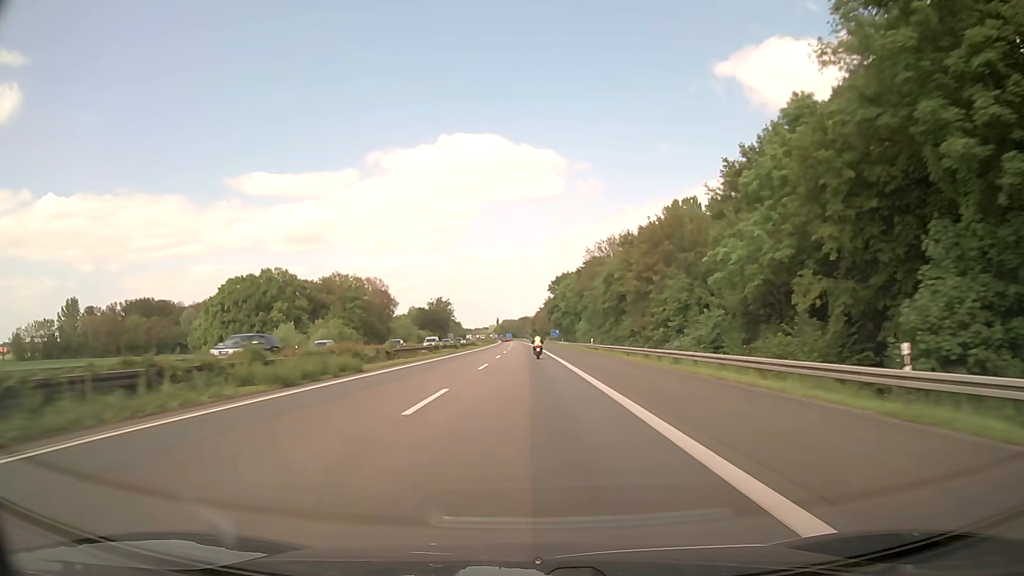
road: motorway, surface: asphalt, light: Day
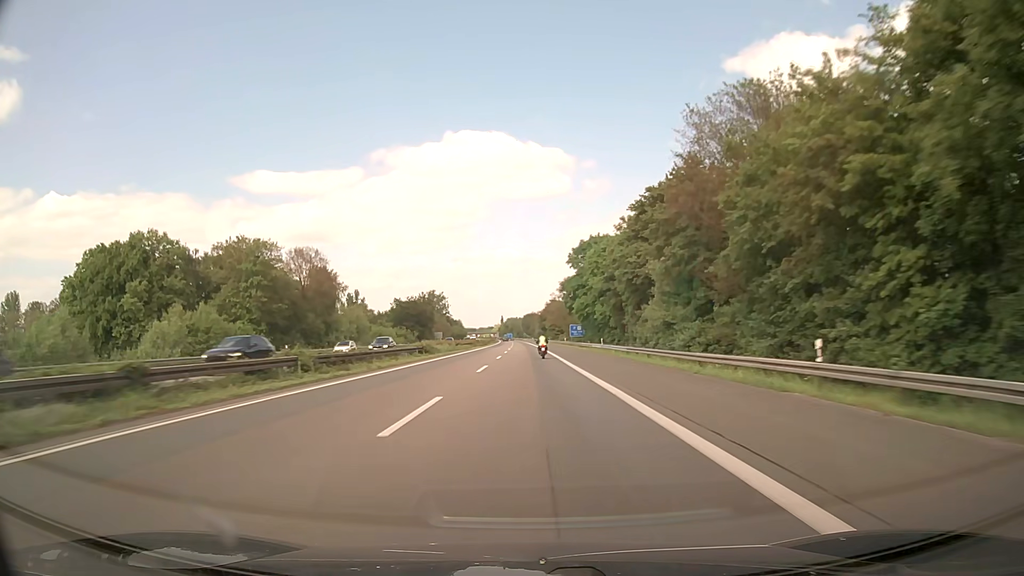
(-0.2, +56.3) m; 0°
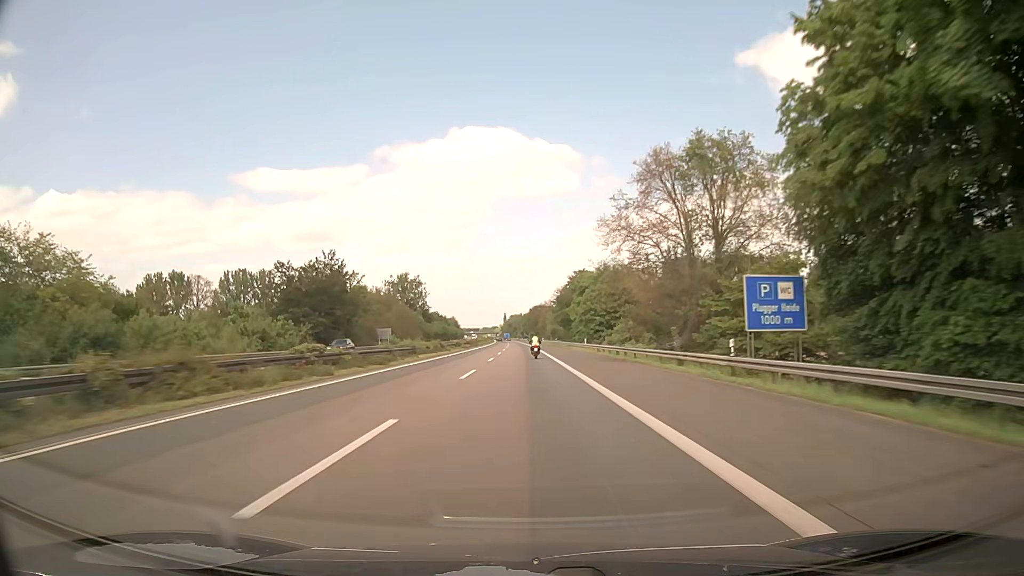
(-0.4, +93.7) m; -1°
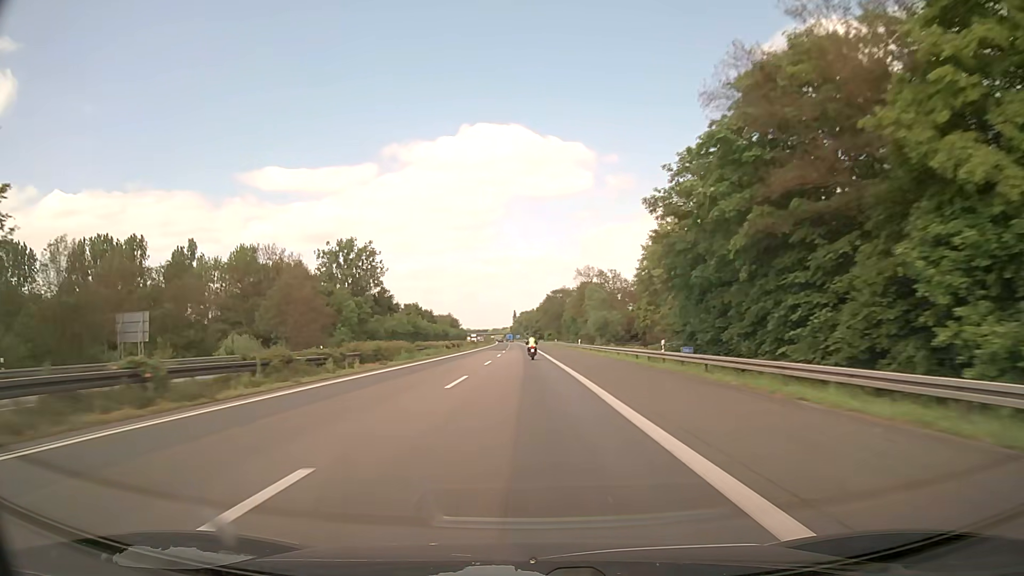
(-0.8, +93.5) m; -1°
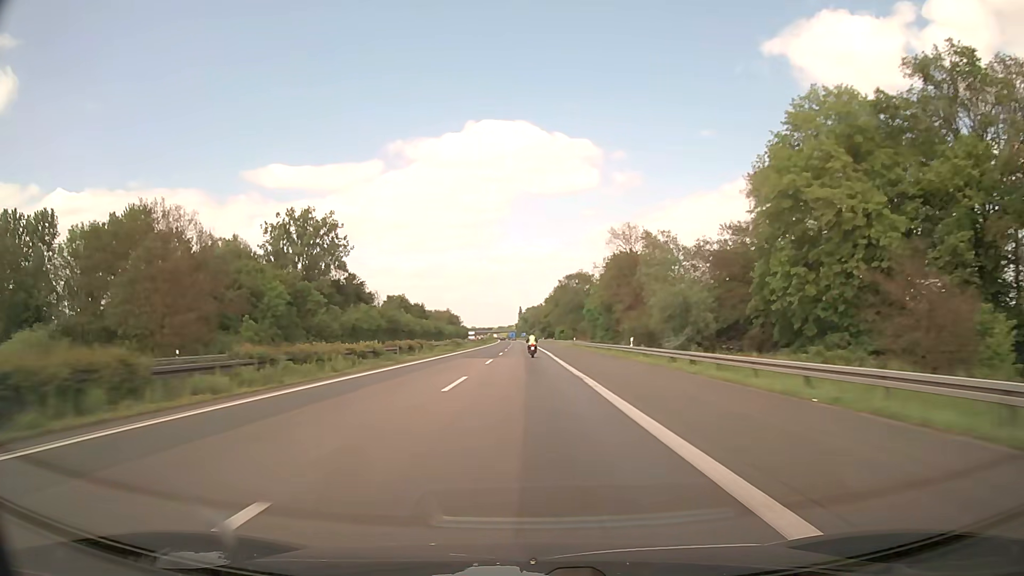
(-0.2, +37.3) m; 0°
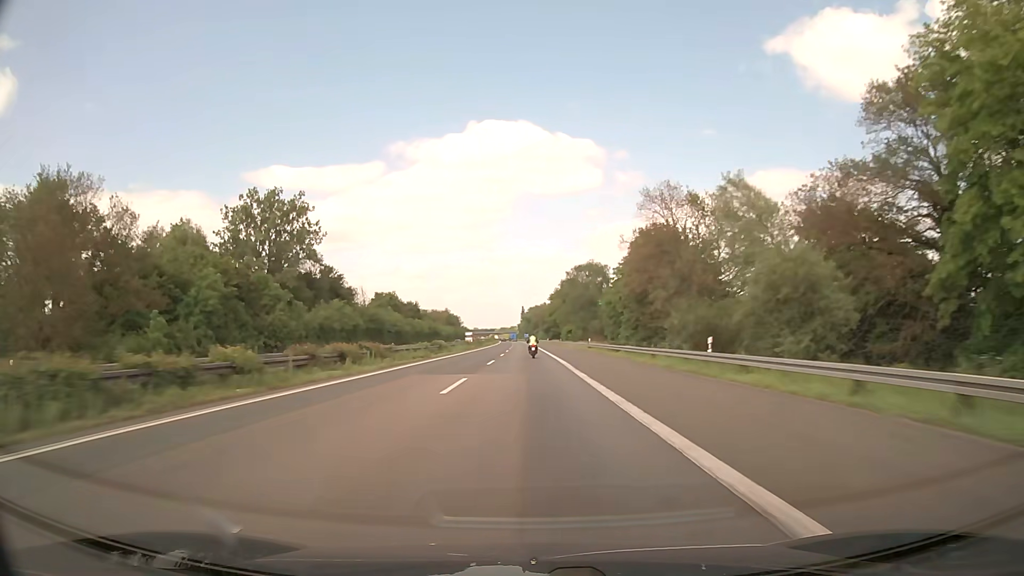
(-0.1, +18.7) m; 0°
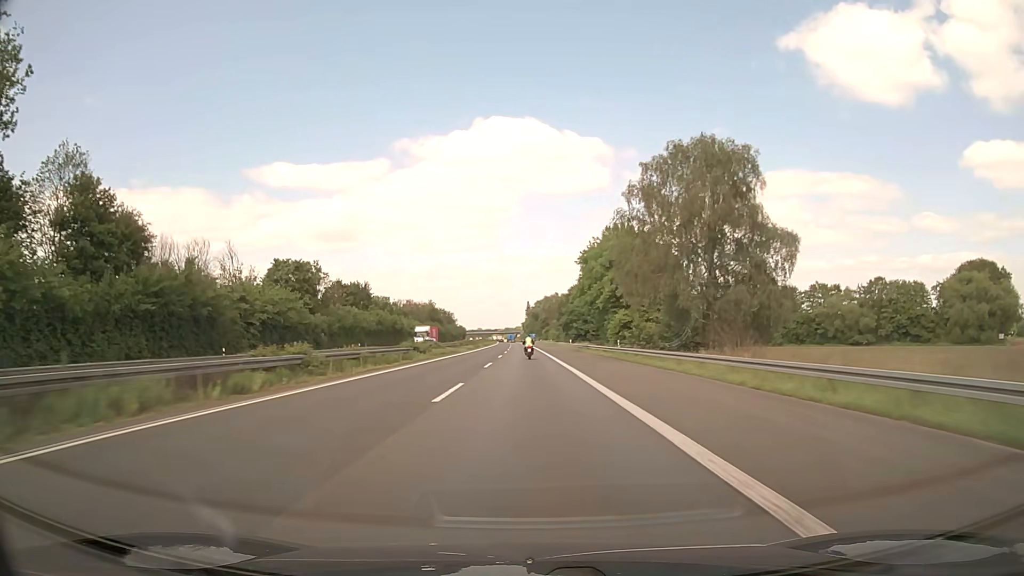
(-0.5, +74.6) m; -1°
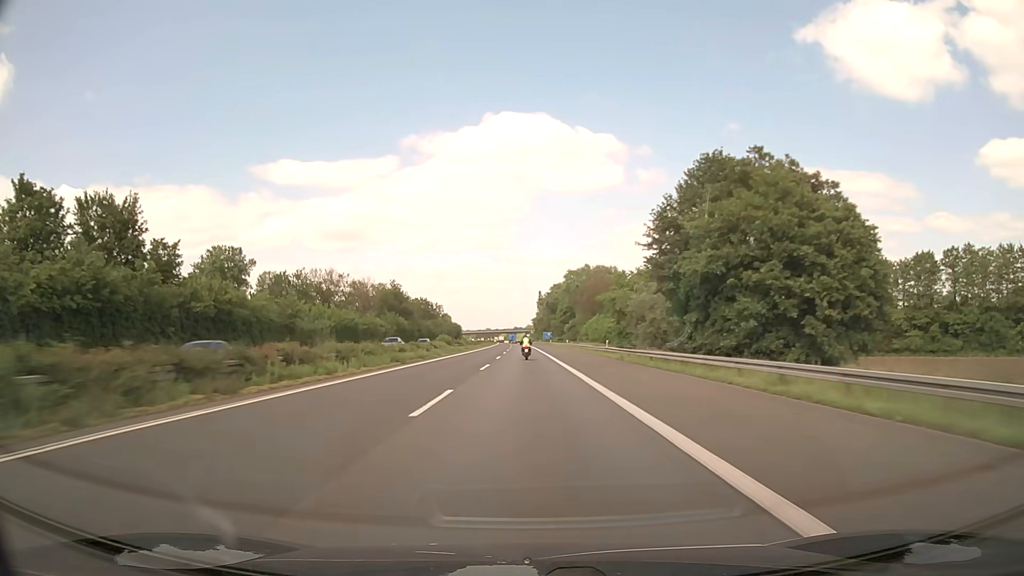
(-0.8, +93.1) m; -1°
(0, +10) (0, +20) (0, +30) (0, +40) (0, +50) (0, +60) (0, +70) (0, +80) (0, +90) (-1, +100) m
